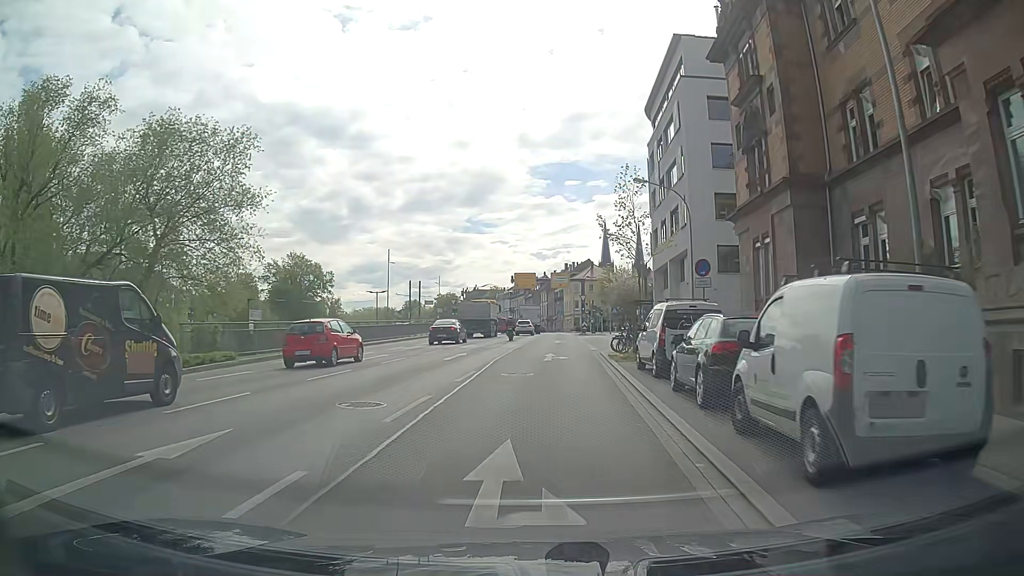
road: primary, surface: asphalt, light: Day
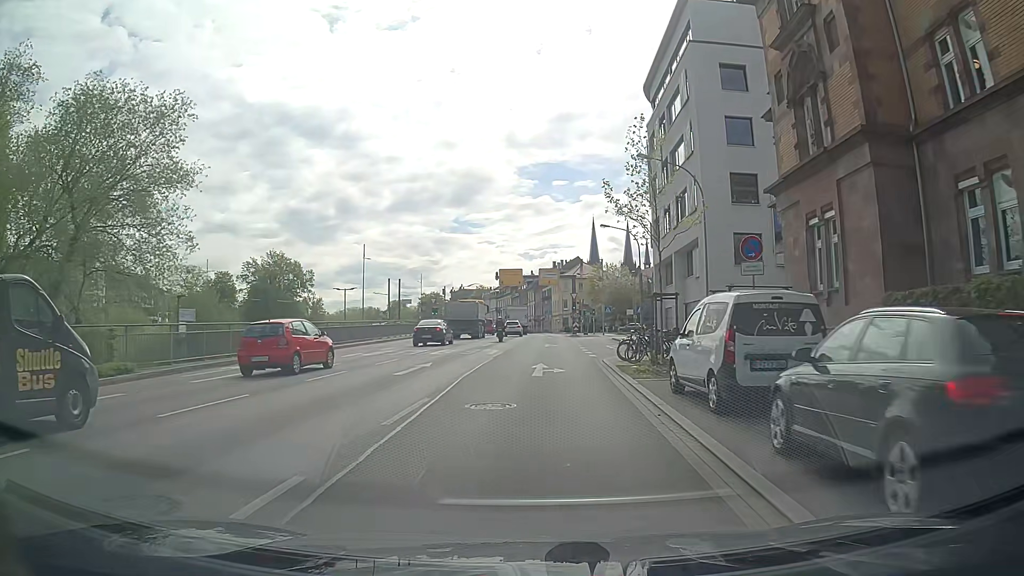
(+0.1, +6.2) m; +1°
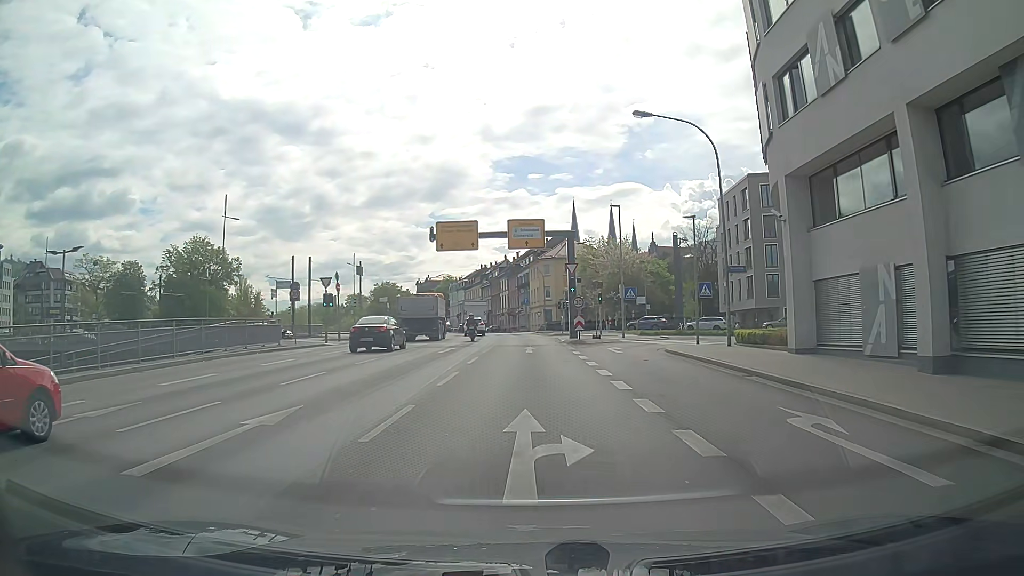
(+0.8, +31.4) m; +2°
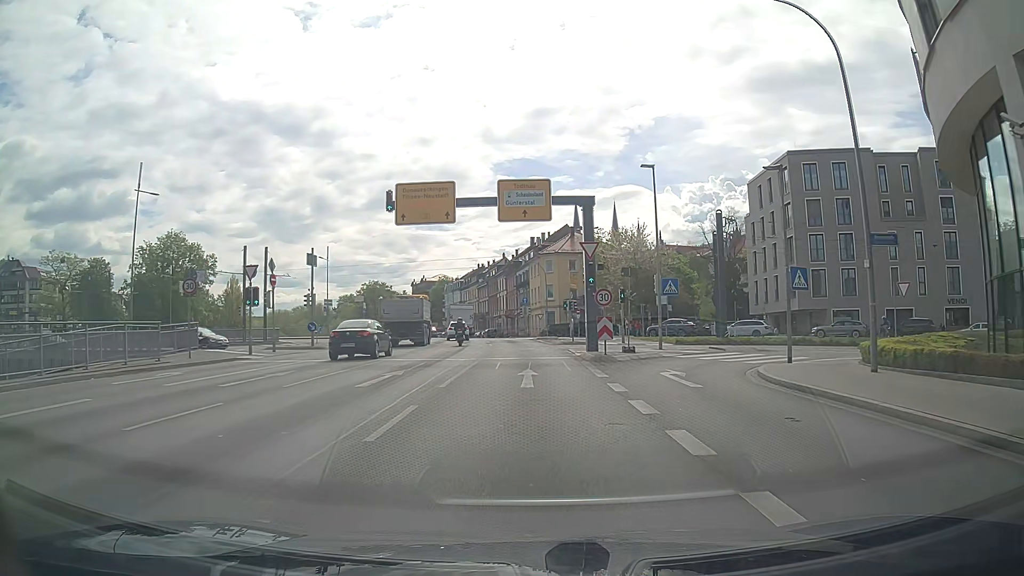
(0.0, +11.8) m; -1°
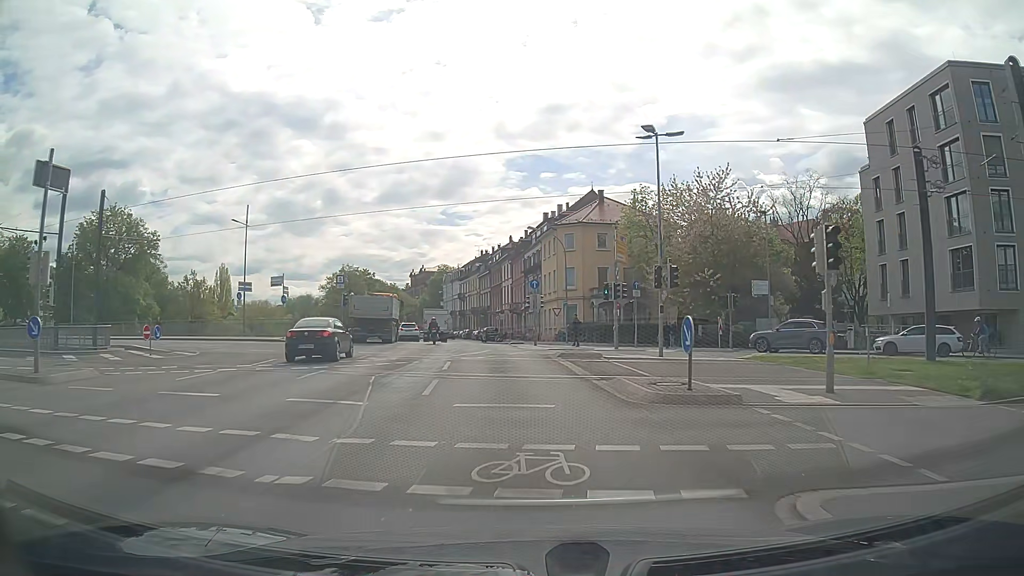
(+0.3, +25.5) m; 0°
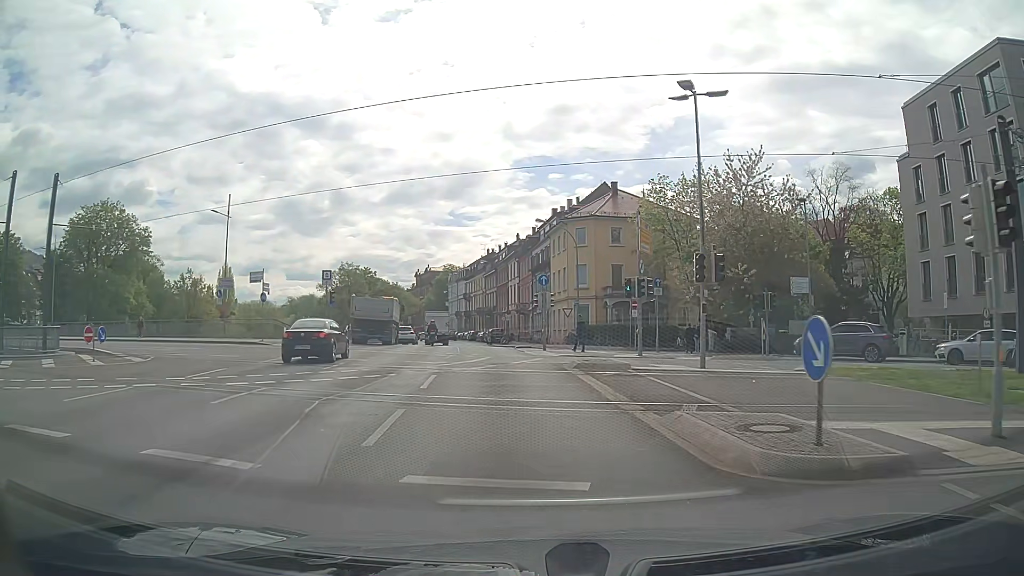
(0.0, +4.9) m; -1°
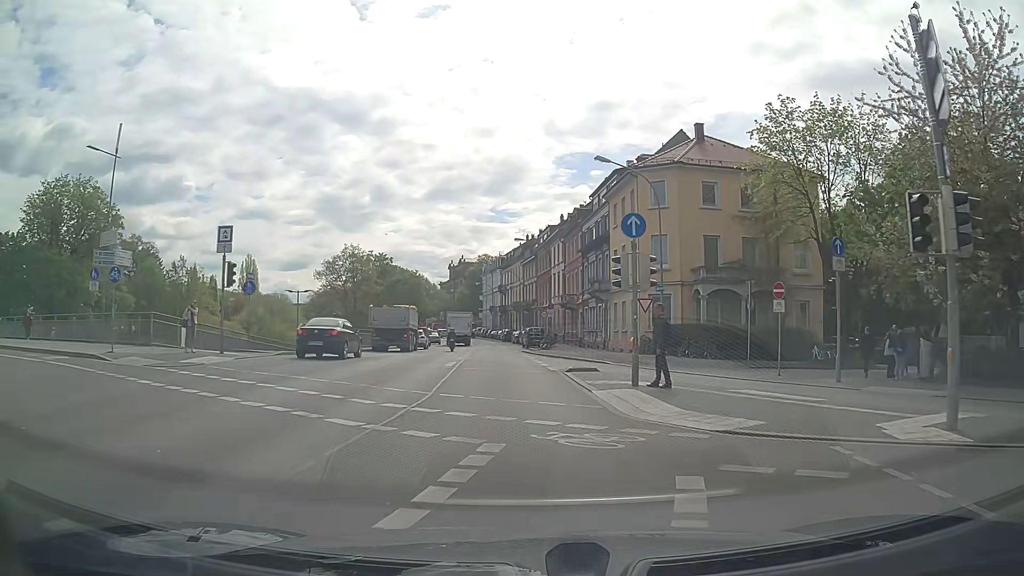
(-0.6, +19.4) m; -4°
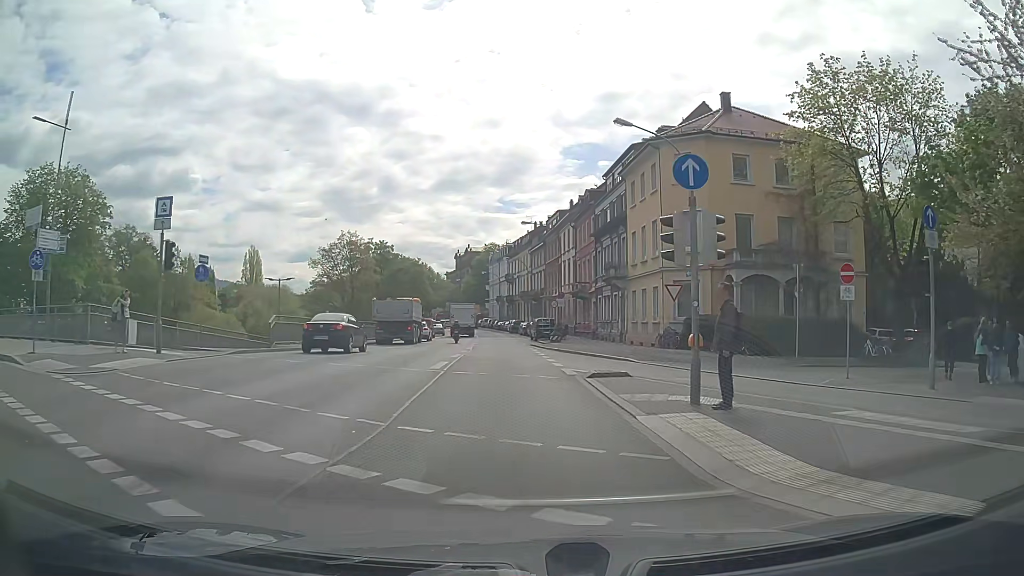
(0.0, +4.9) m; -1°
